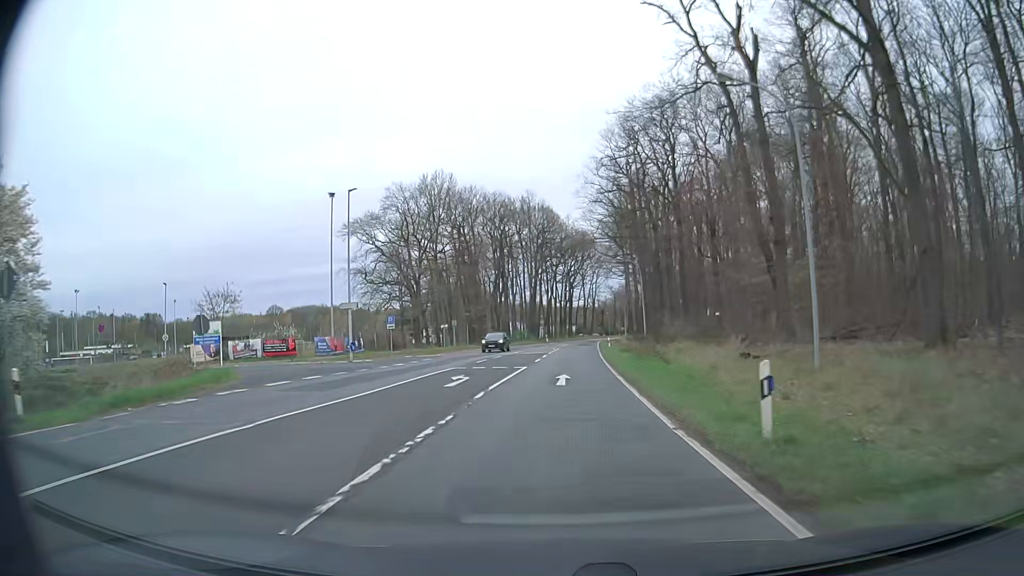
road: secondary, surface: asphalt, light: Day
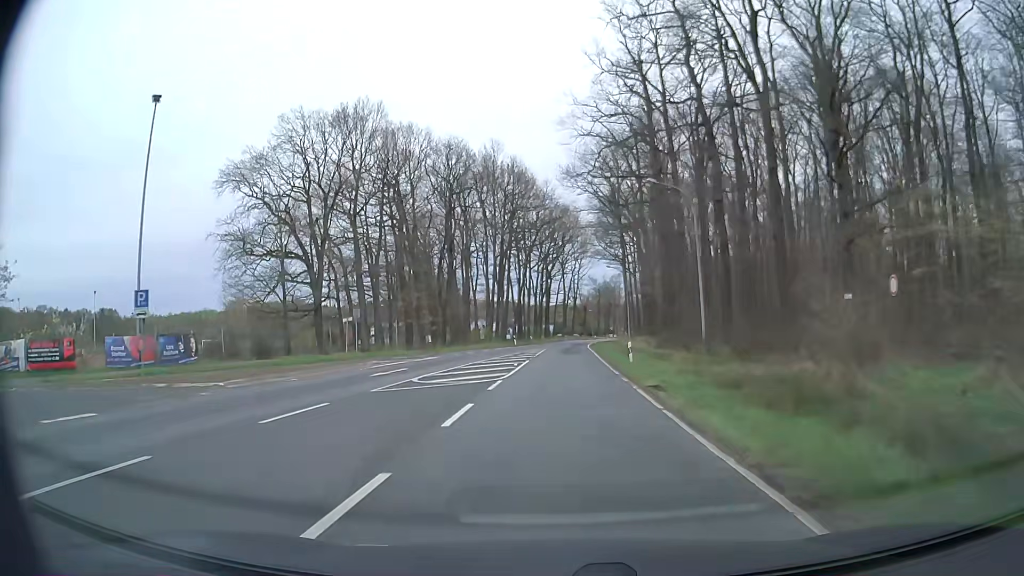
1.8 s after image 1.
(+0.5, +30.8) m; +2°
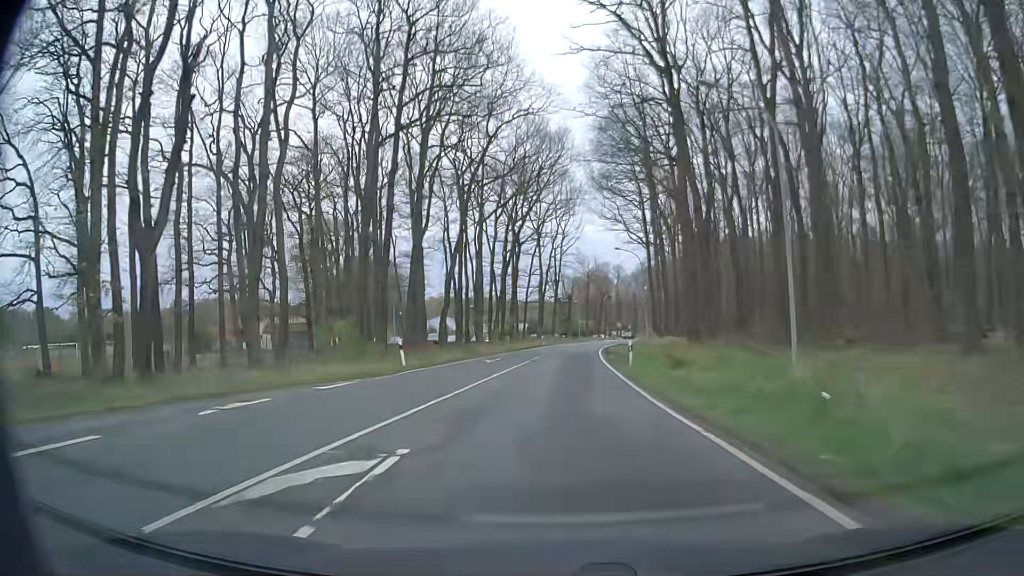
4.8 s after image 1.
(+0.7, +50.5) m; +2°
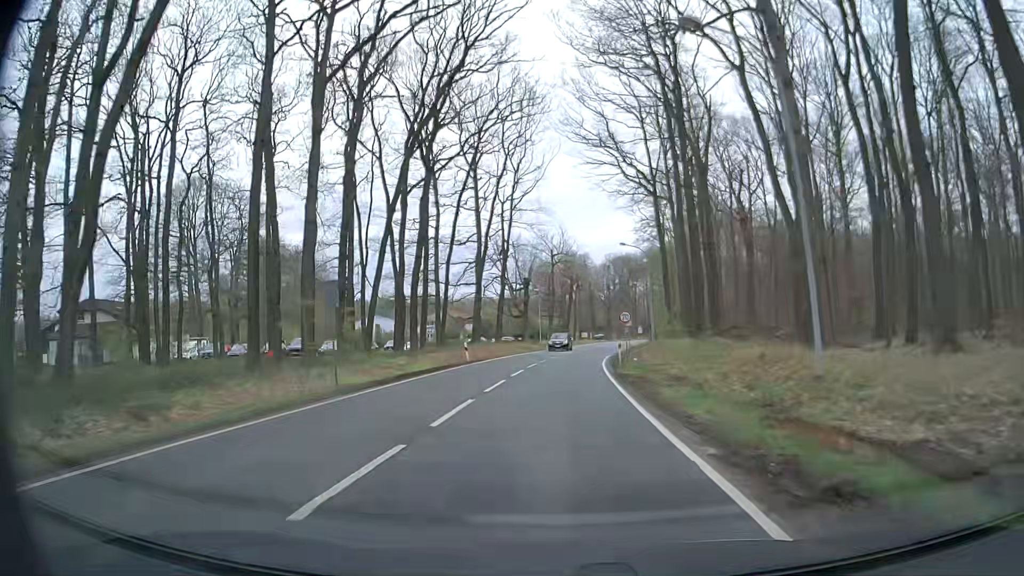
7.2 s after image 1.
(+1.4, +39.8) m; +4°
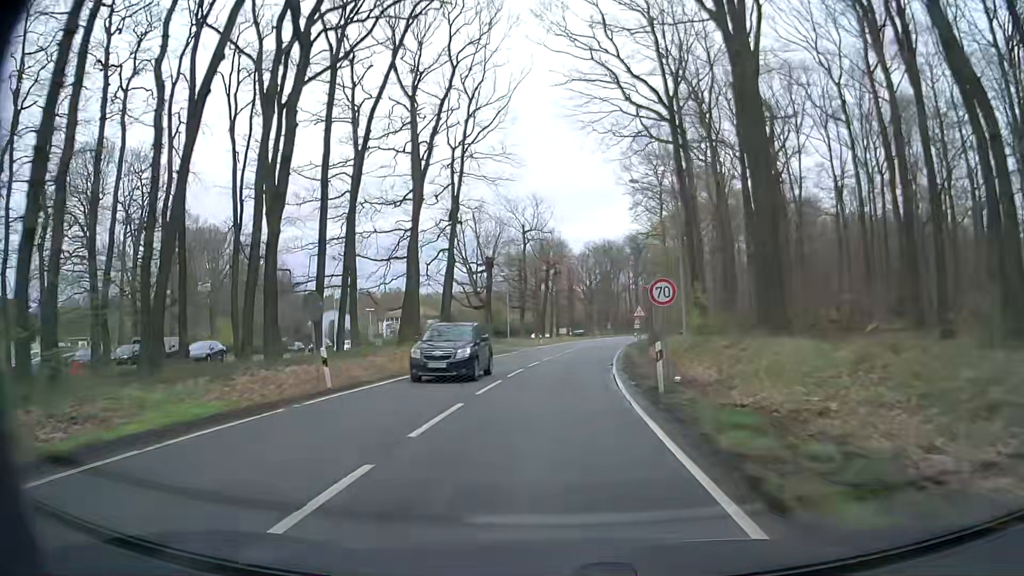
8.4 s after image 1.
(+0.3, +19.7) m; +3°
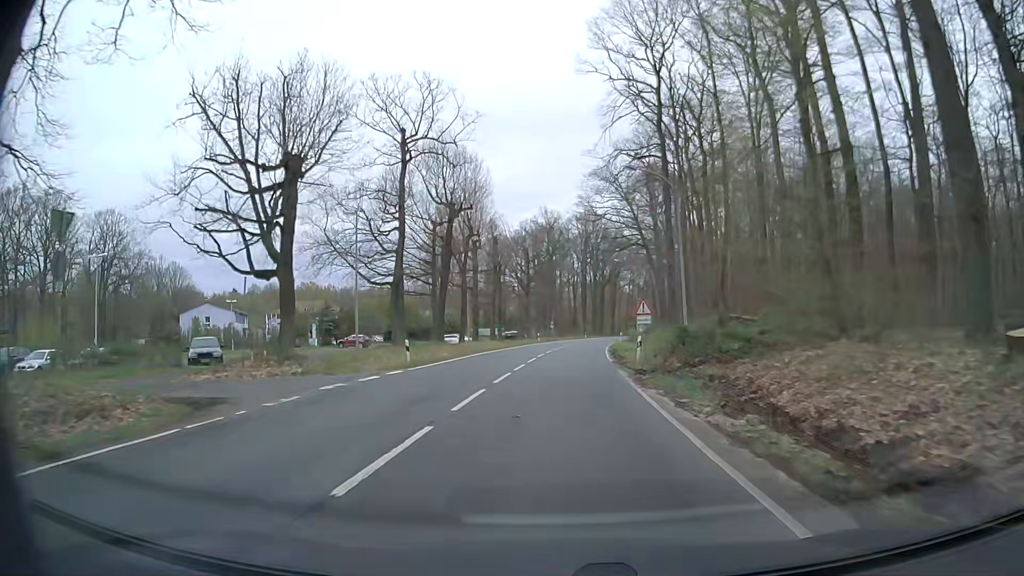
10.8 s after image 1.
(+1.2, +39.0) m; +5°
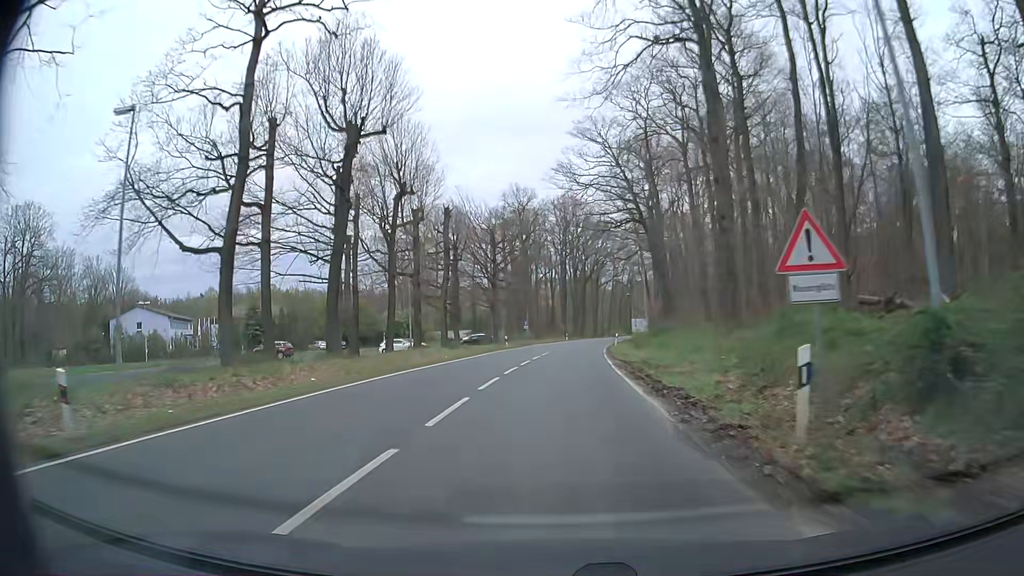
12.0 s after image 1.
(+0.3, +19.6) m; +2°
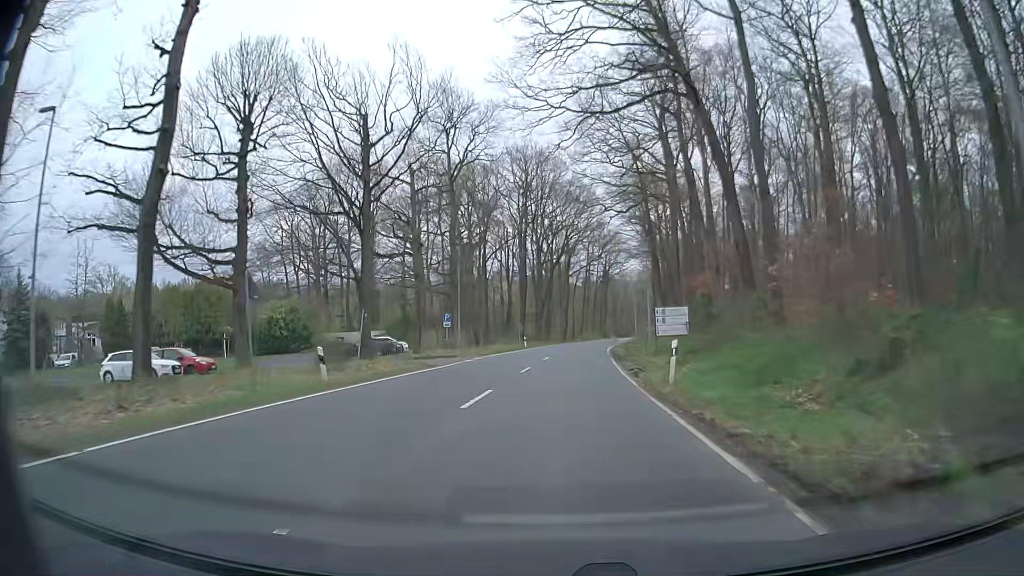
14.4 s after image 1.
(+0.8, +39.7) m; +3°
(0, +10) (0, +20) (+1, +30) (+1, +40) (+2, +50) (+3, +60) (+4, +70) (+5, +80) (+6, +90) (+8, +100) m
